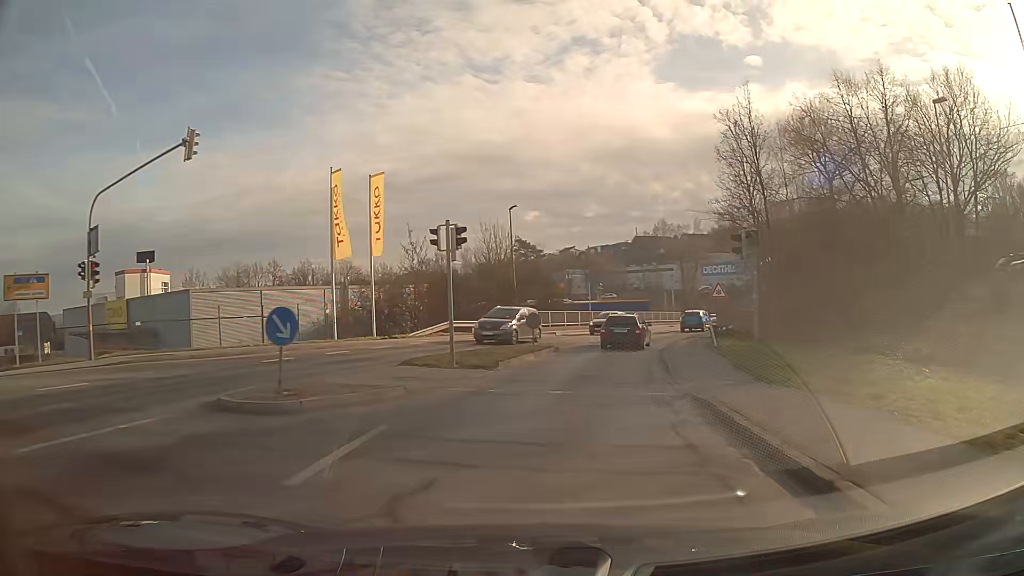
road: tertiary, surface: asphalt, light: Day
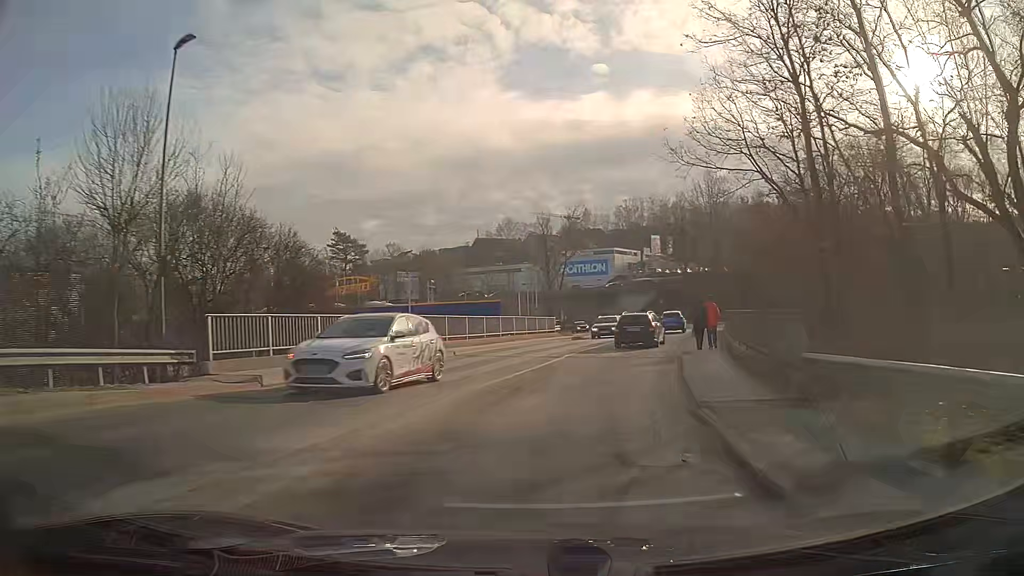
(+3.2, +27.1) m; +14°
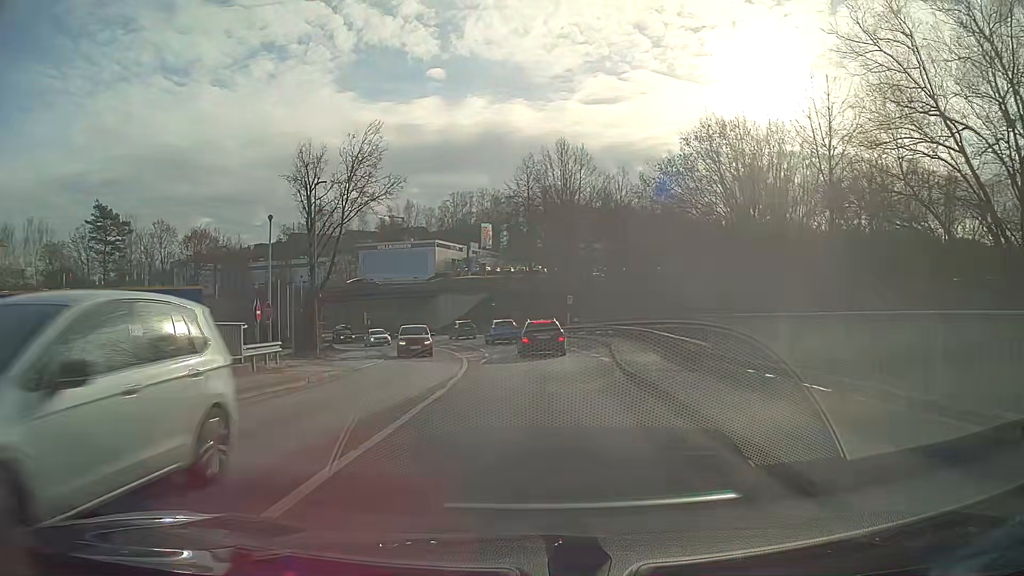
(+3.6, +27.9) m; +13°
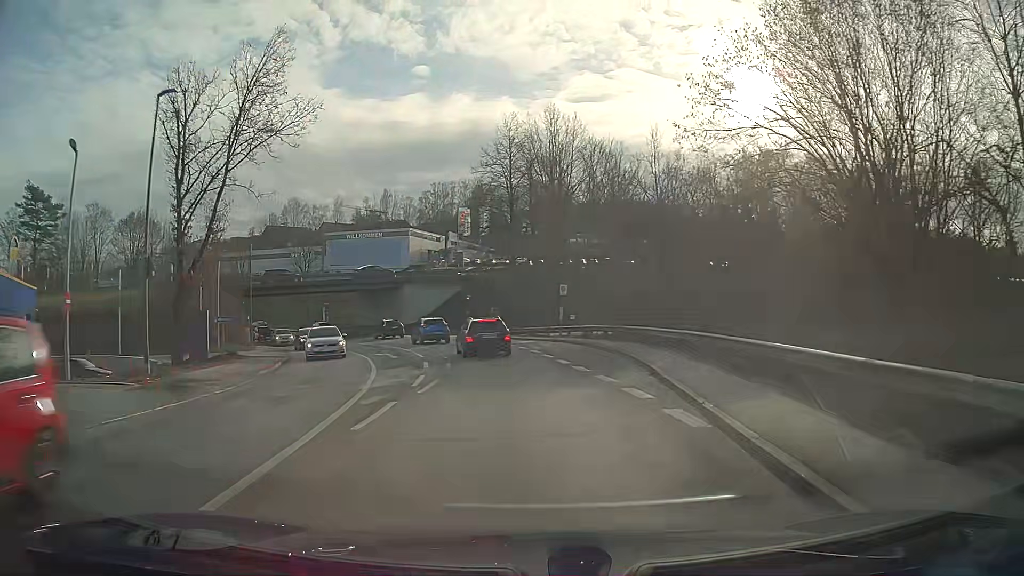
(+0.1, +13.8) m; 0°
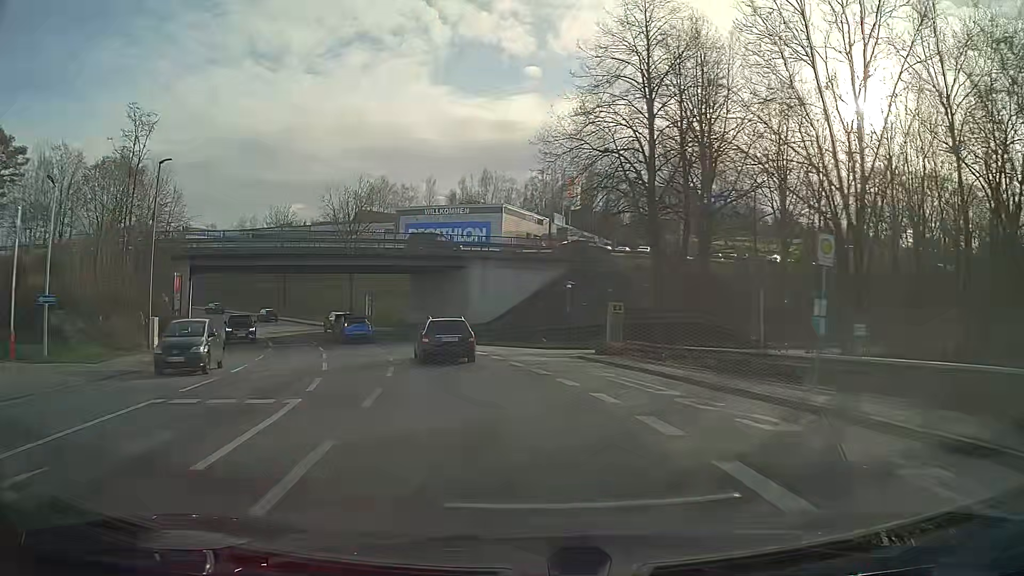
(-1.9, +26.8) m; -10°
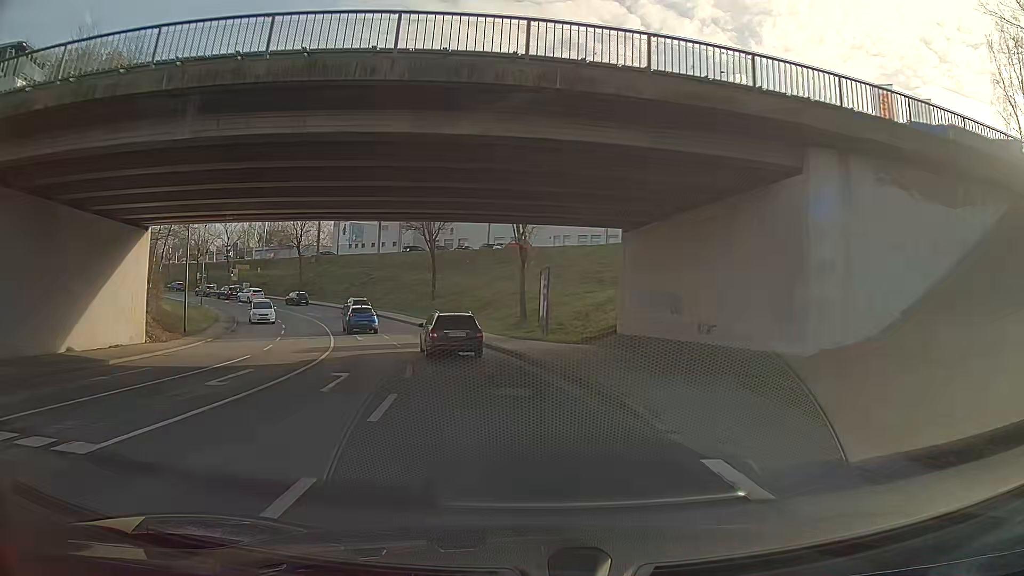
(-5.1, +31.8) m; -18°
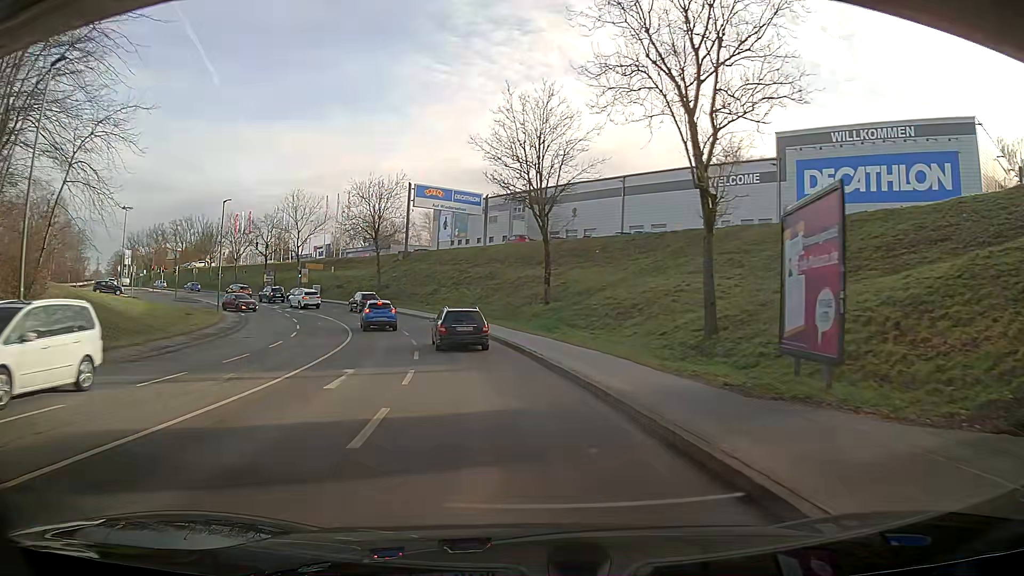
(-2.2, +20.0) m; -12°
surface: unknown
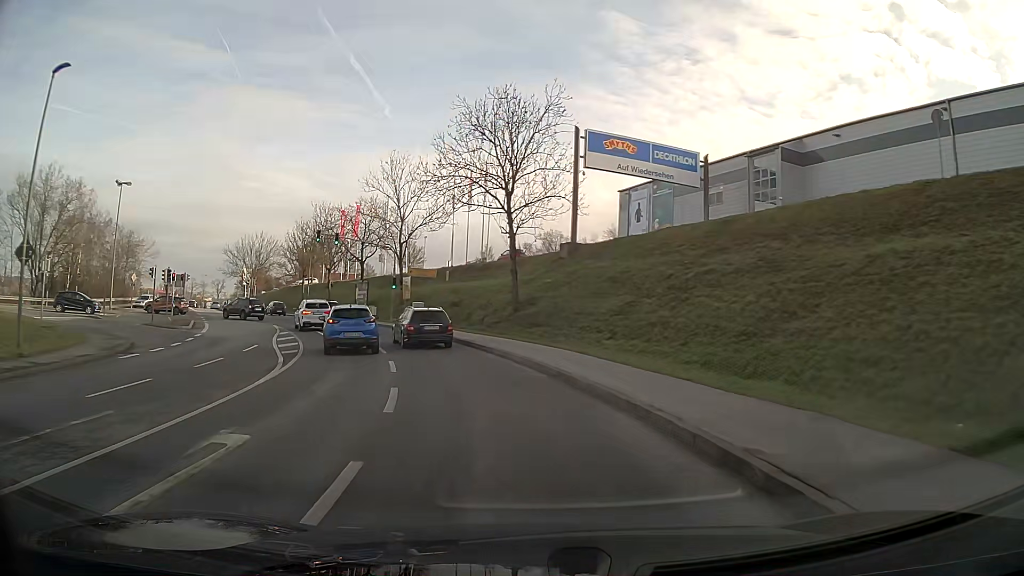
(-4.3, +33.9) m; -15°
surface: asphalt
(-1, +10) (-2, +20) (-5, +29) (-9, +39) (-14, +48) (-19, +56) (-24, +65) (-29, +73) (-35, +81) (-40, +90) m
